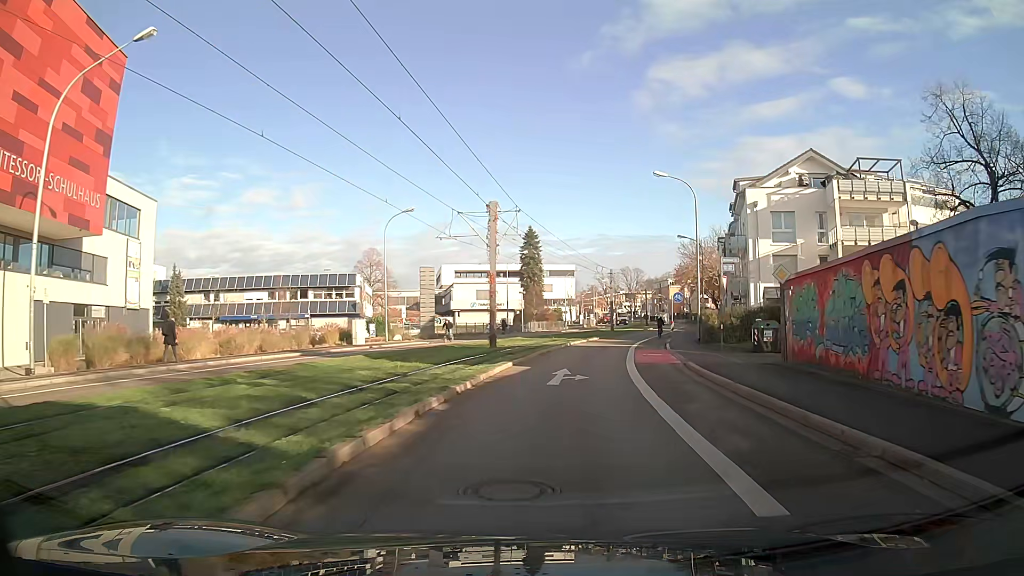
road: secondary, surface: asphalt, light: Day
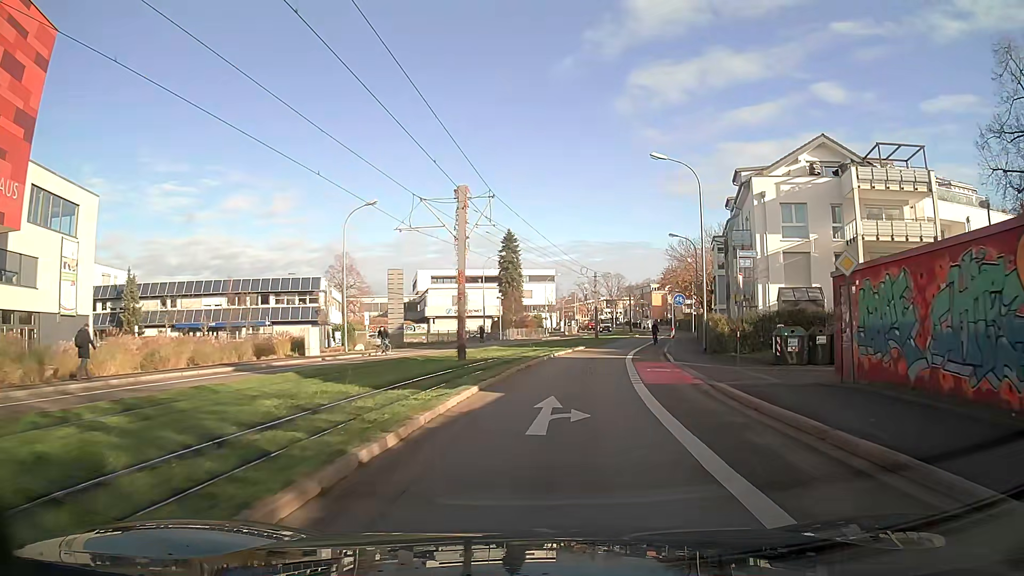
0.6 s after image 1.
(+0.1, +5.6) m; +2°
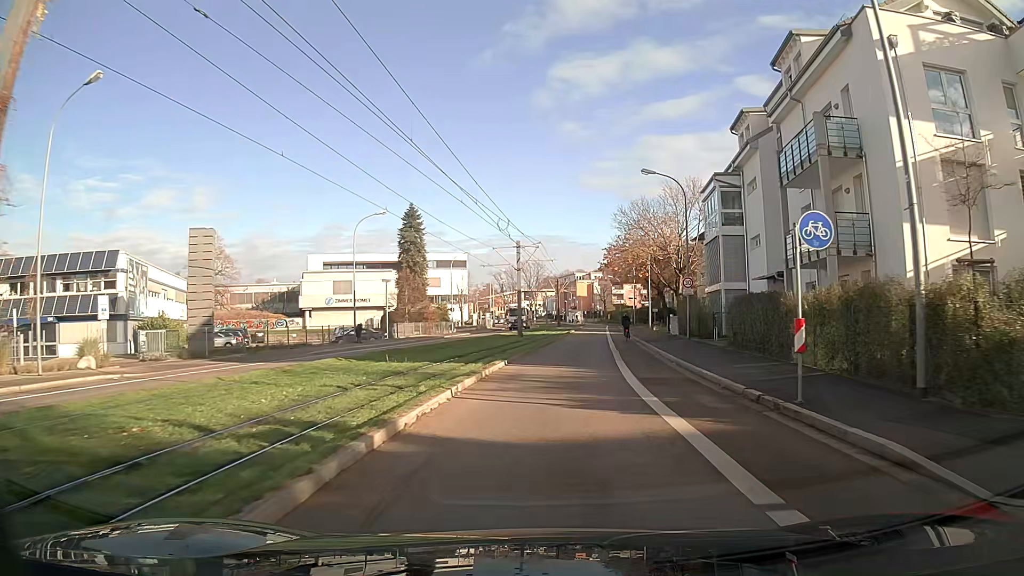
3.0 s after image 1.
(+1.5, +23.4) m; +7°
(0, +10) (+1, +20) (+2, +30) (+3, +40) (+4, +50) (+5, +60) (+5, +70) (+6, +80) (+7, +90) (+9, +100) m
